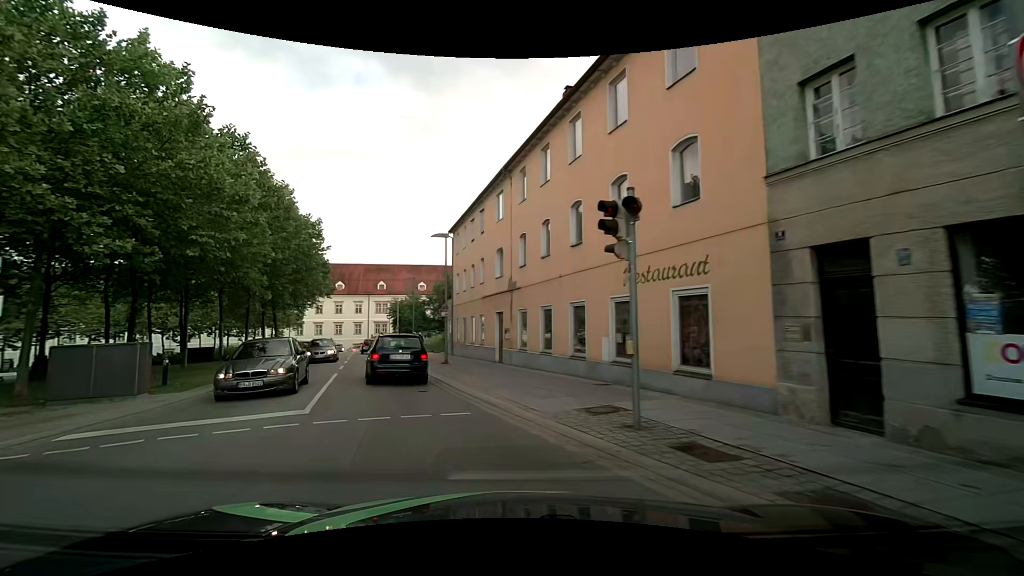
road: tertiary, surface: asphalt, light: Day
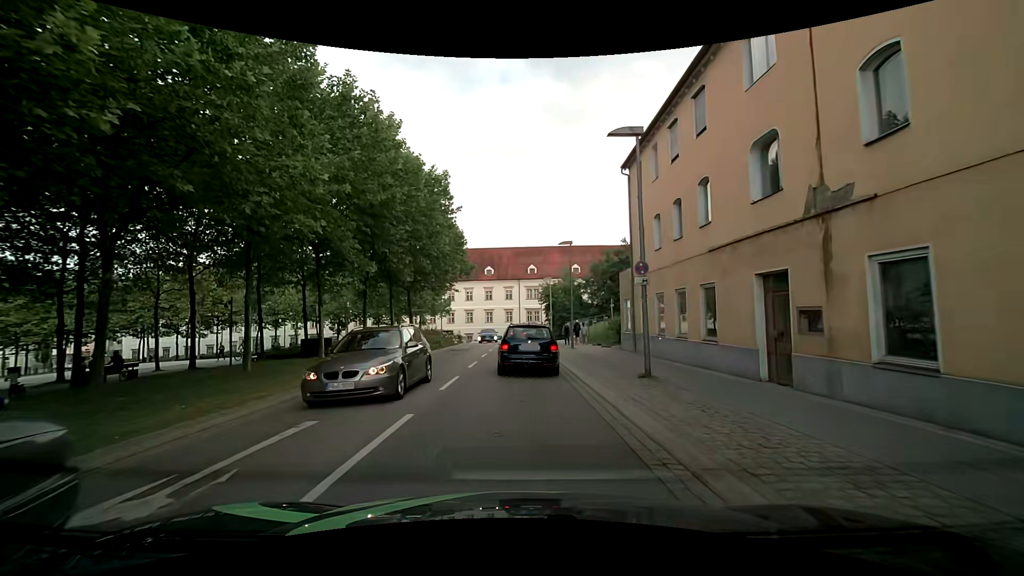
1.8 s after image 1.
(-2.5, +12.2) m; -17°
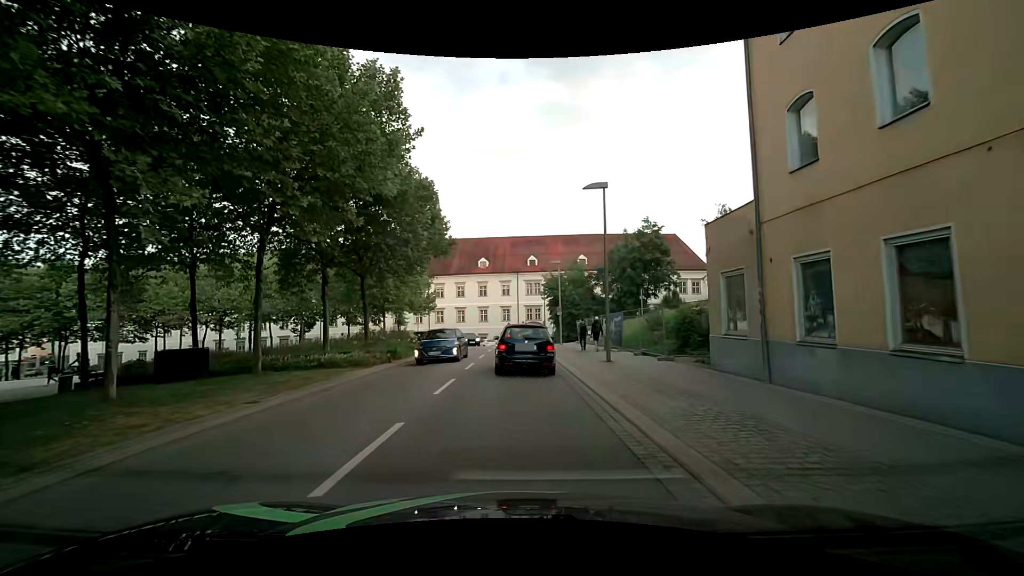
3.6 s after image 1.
(-0.1, +12.6) m; 0°
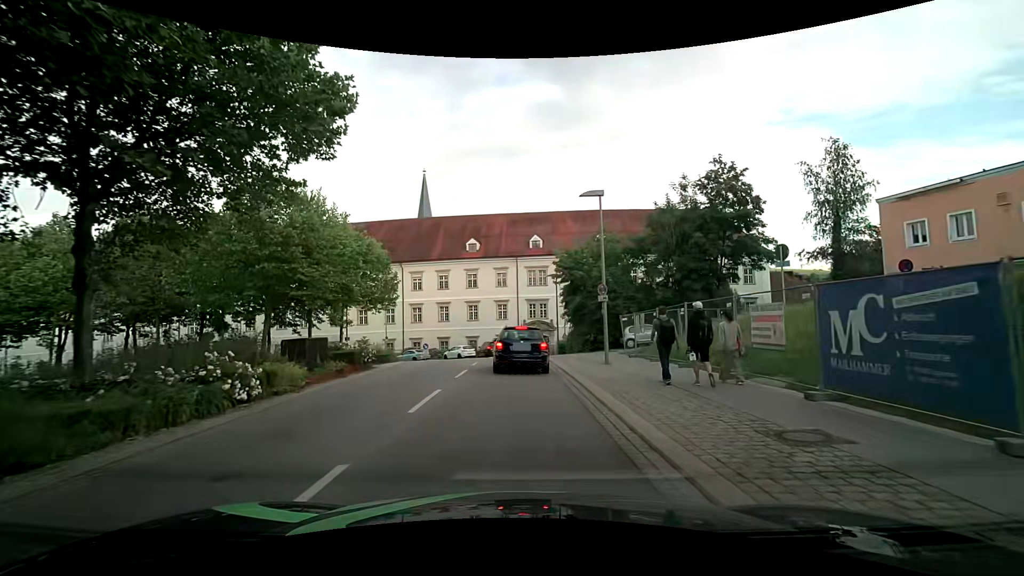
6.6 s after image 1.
(-0.1, +20.0) m; 0°
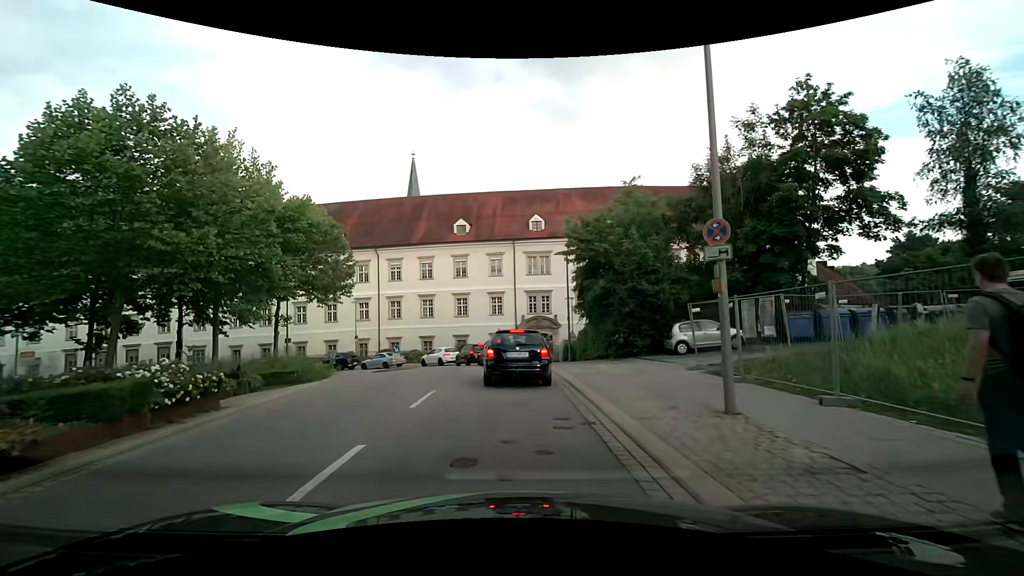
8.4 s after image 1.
(0.0, +10.8) m; 0°
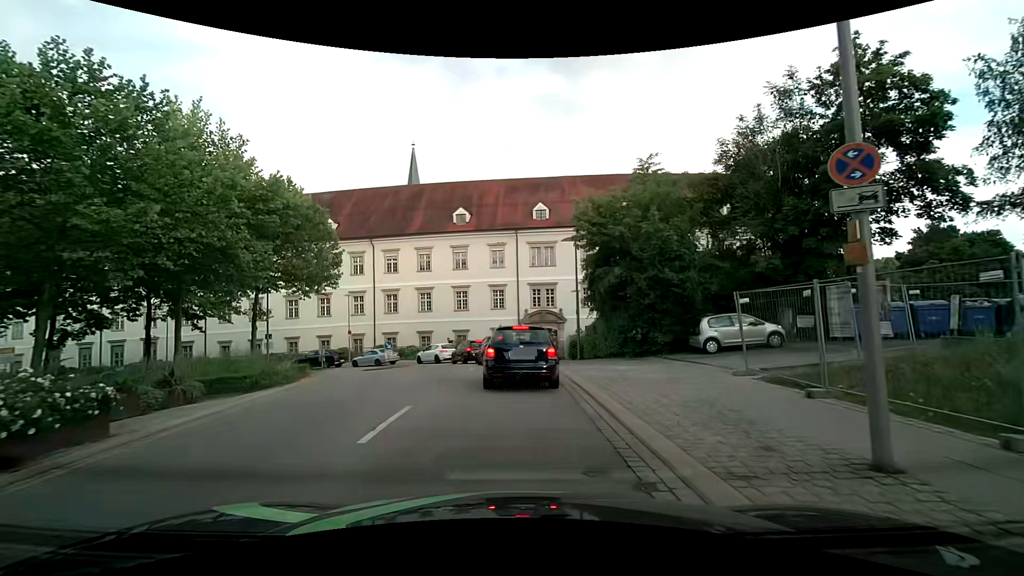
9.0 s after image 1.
(0.0, +3.0) m; -1°
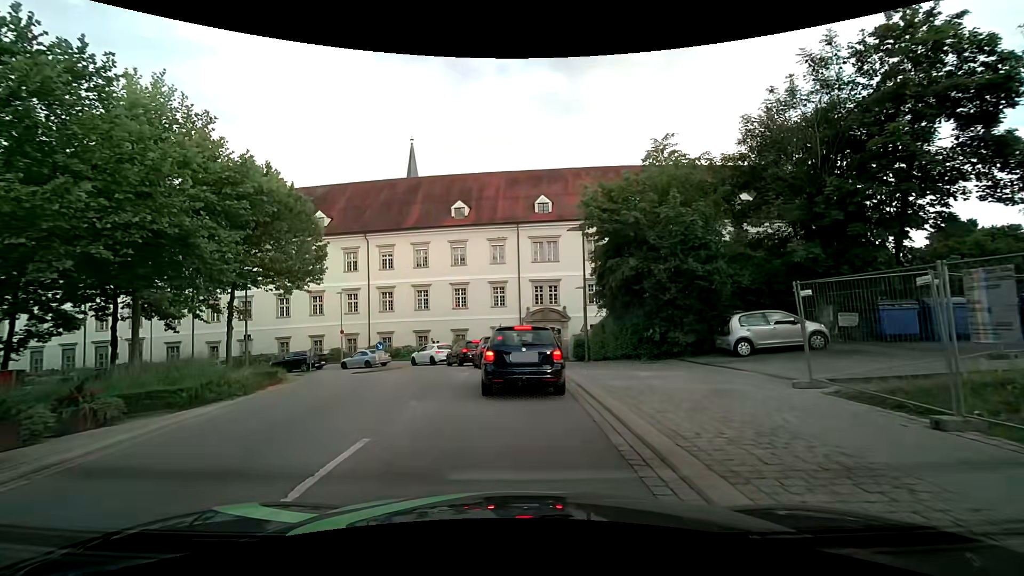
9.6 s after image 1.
(0.0, +2.5) m; -1°
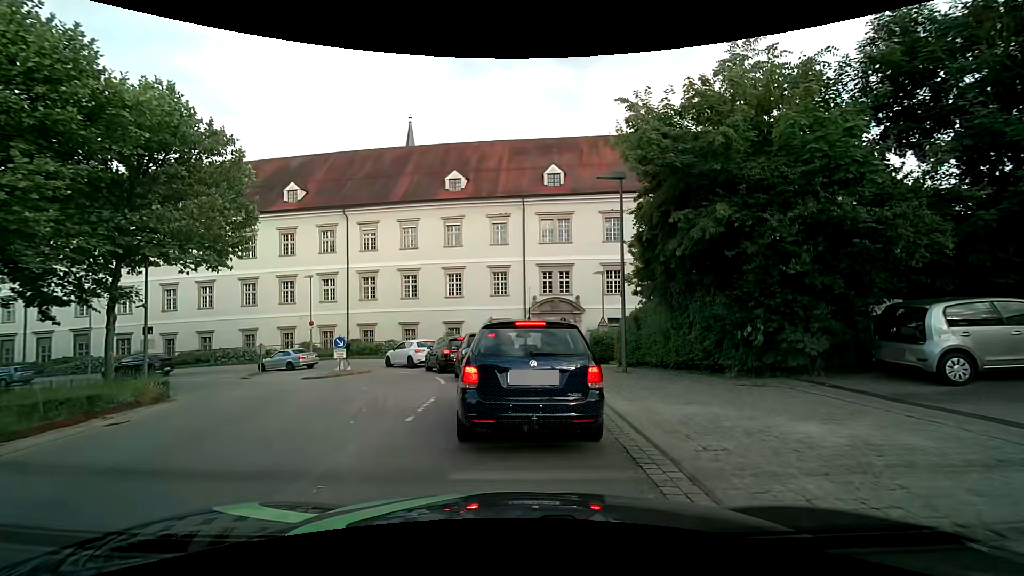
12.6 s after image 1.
(+0.1, +7.6) m; +2°
